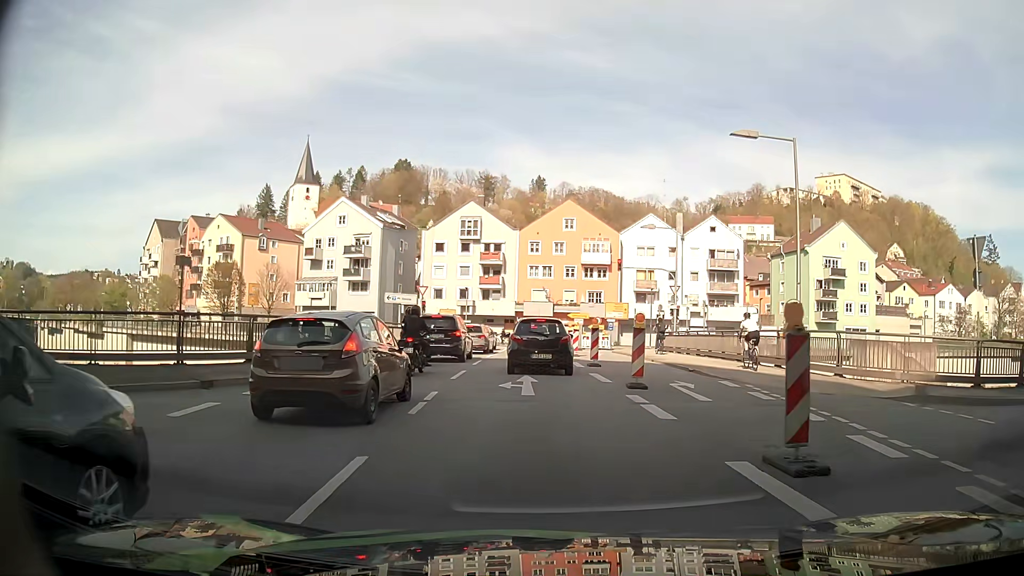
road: primary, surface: asphalt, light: Day
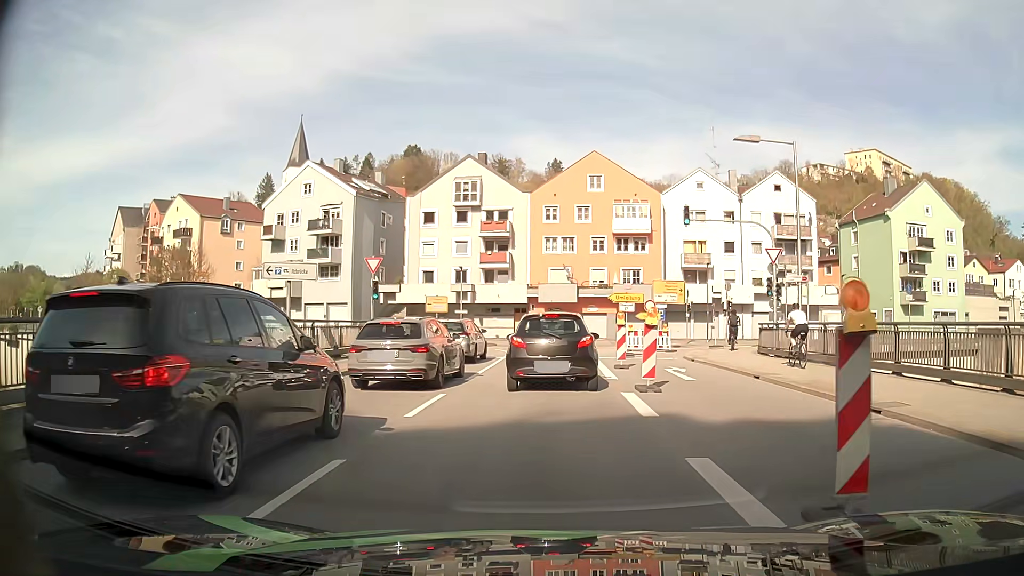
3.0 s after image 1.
(0.0, +18.2) m; -1°
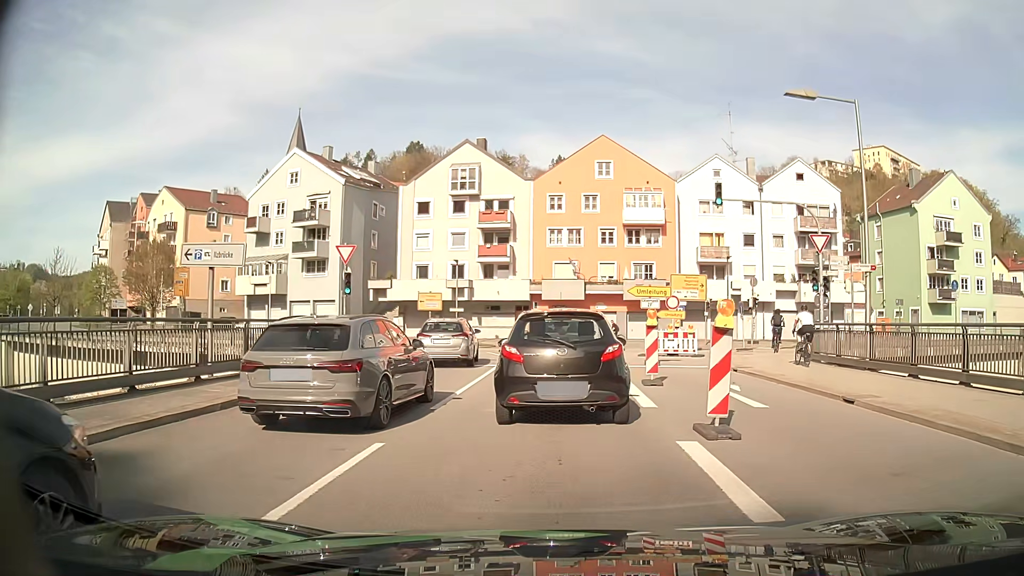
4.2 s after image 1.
(0.0, +4.7) m; 0°
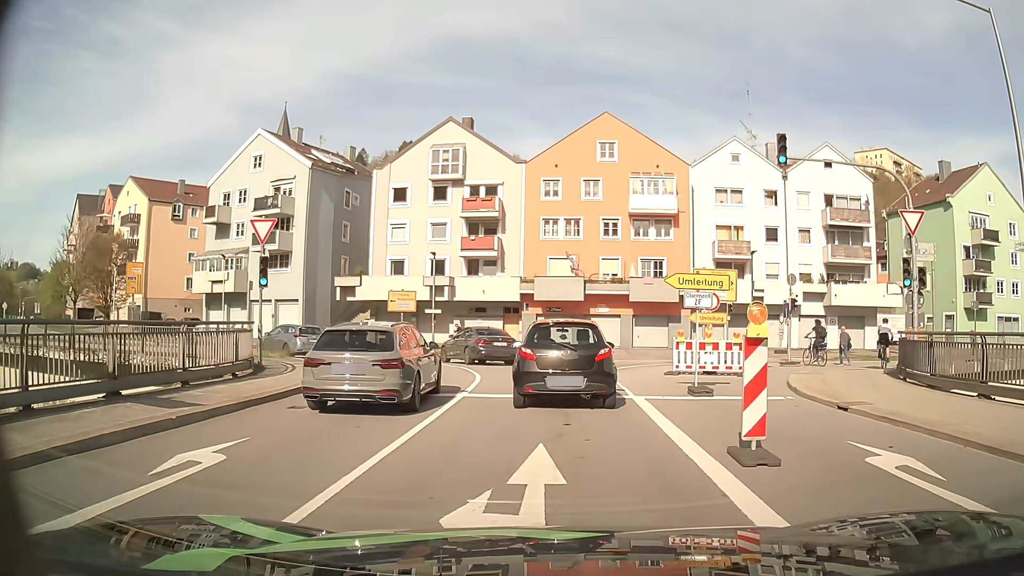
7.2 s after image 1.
(0.0, +7.6) m; 0°
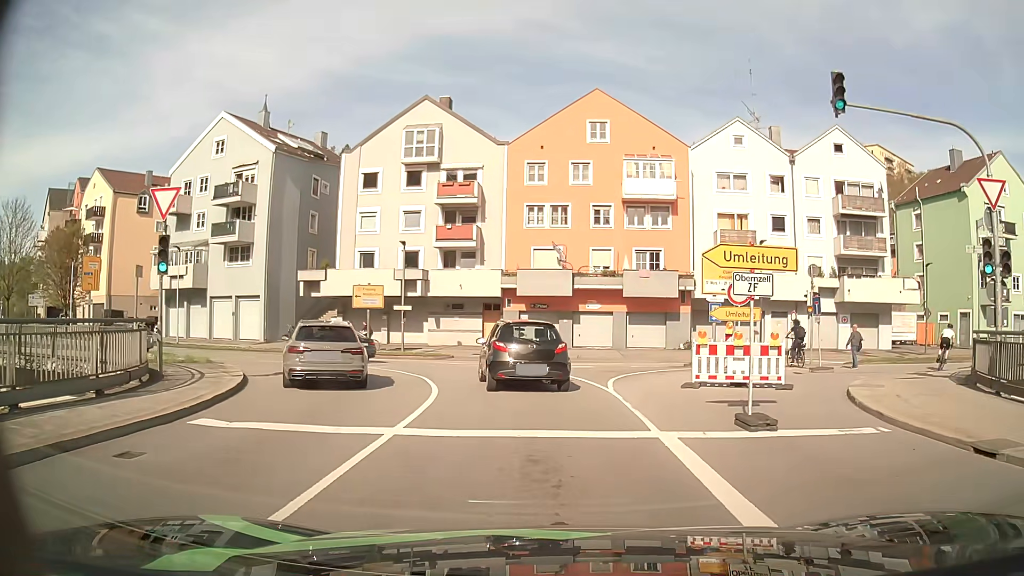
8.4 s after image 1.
(+0.1, +4.9) m; +2°
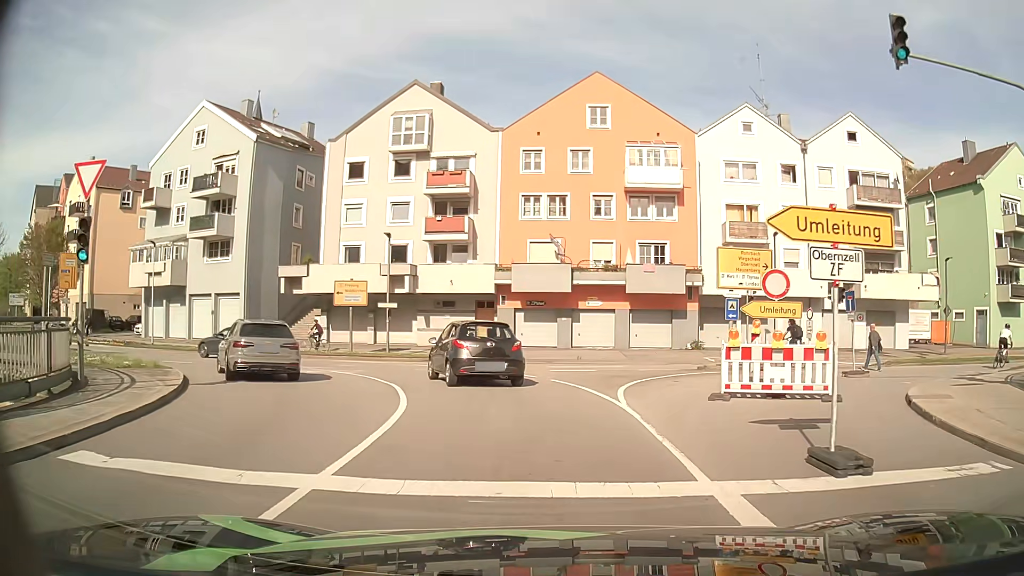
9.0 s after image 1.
(0.0, +3.0) m; 0°
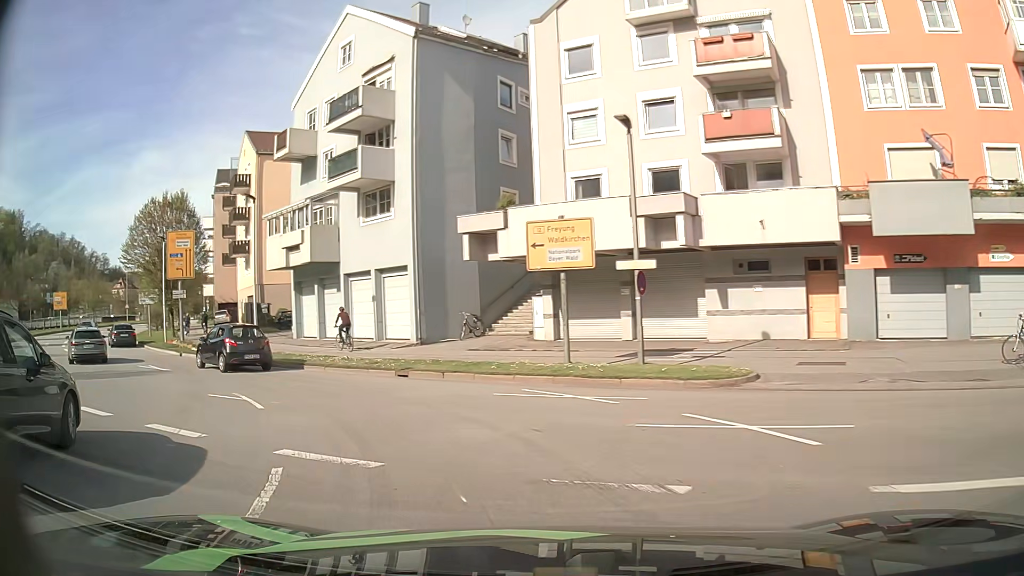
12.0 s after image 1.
(-2.4, +18.0) m; -26°
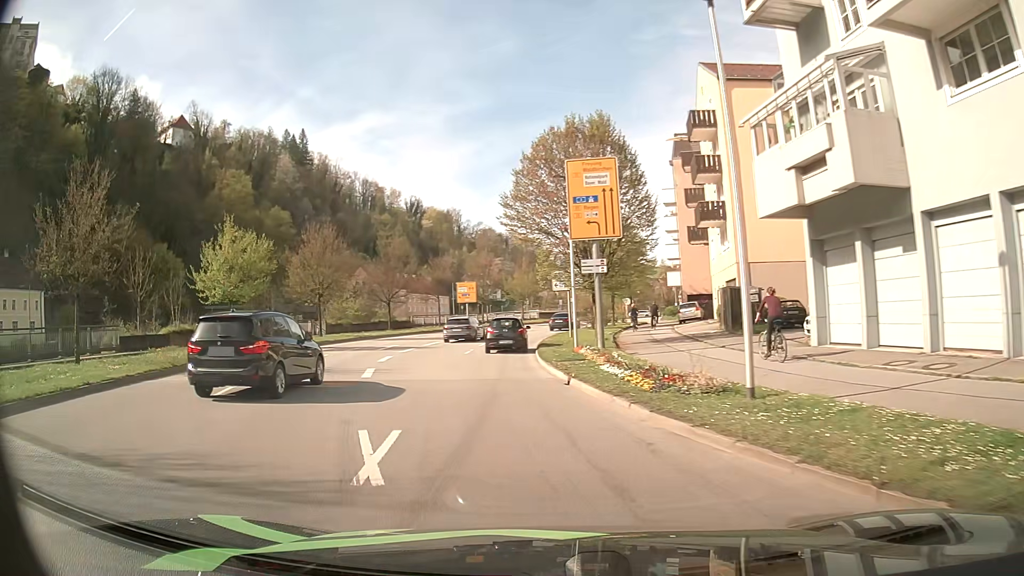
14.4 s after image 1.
(-6.4, +16.5) m; -40°
(-1, +10) (-2, +20) (-2, +30) (-2, +40) (0, +50) (+2, +60) (+5, +69) (+9, +78) (+13, +87) (+18, +96) m
